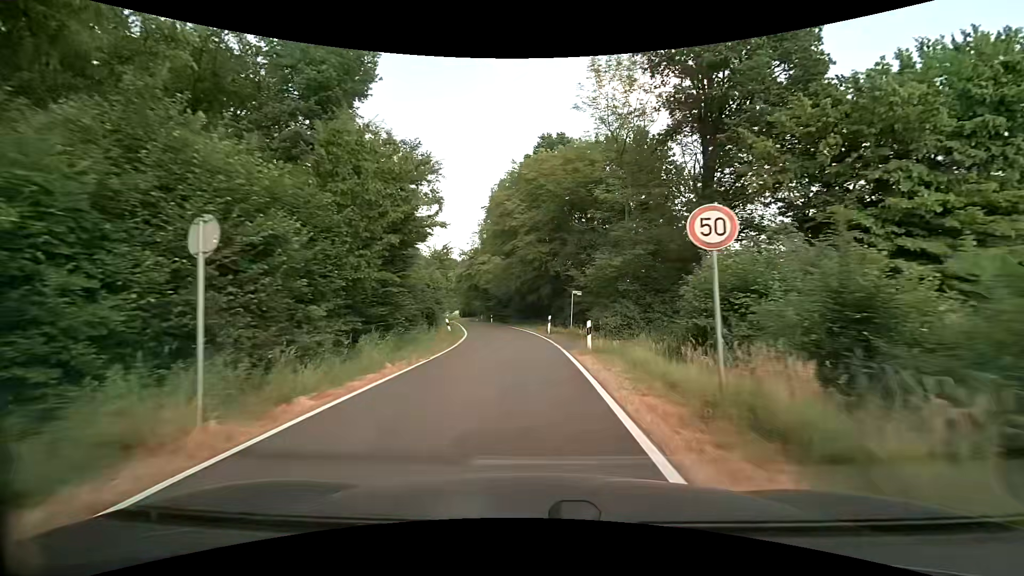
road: unclassified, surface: asphalt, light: Day
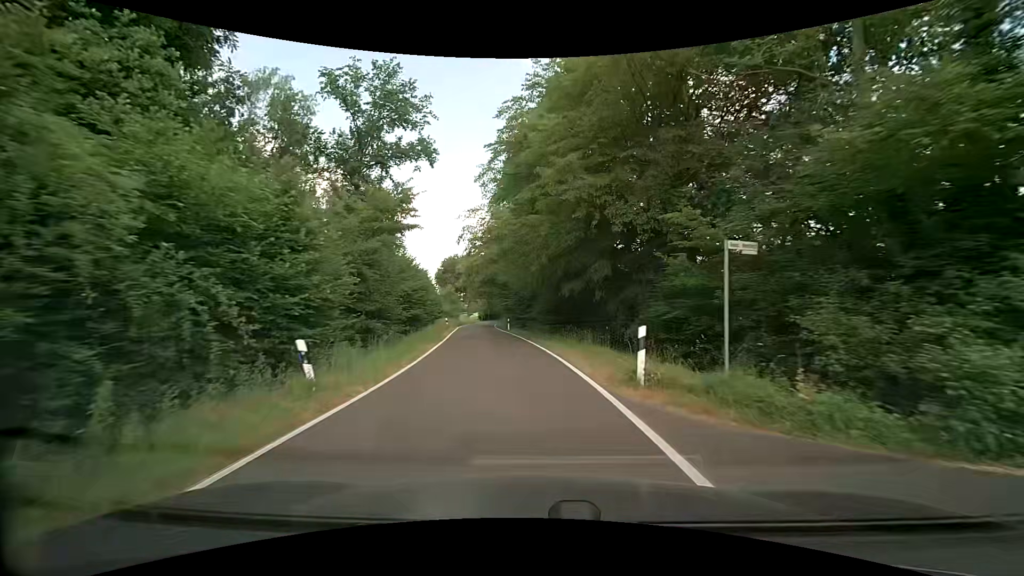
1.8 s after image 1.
(-0.2, +21.2) m; -3°
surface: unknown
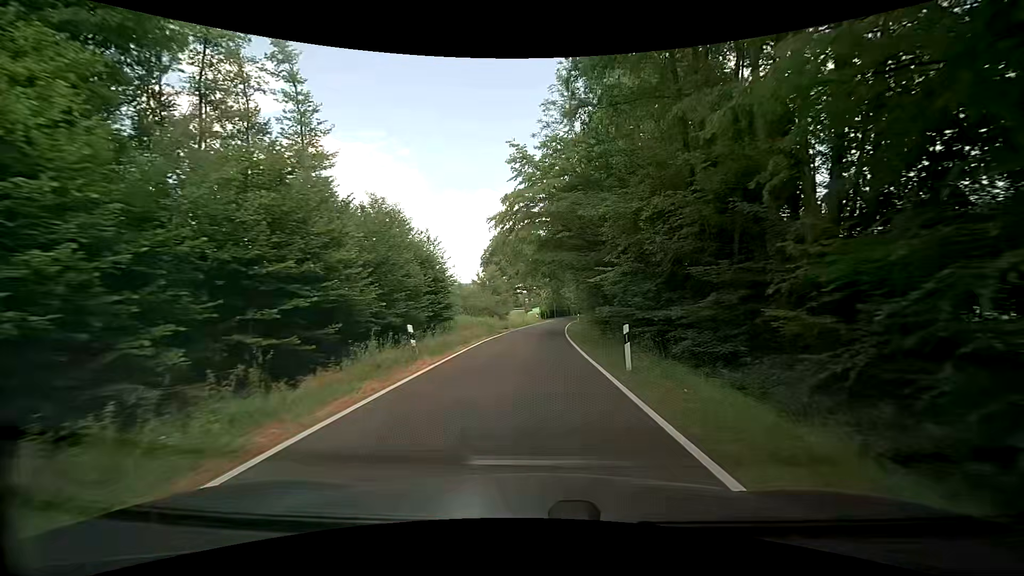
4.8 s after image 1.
(-2.7, +35.0) m; -7°
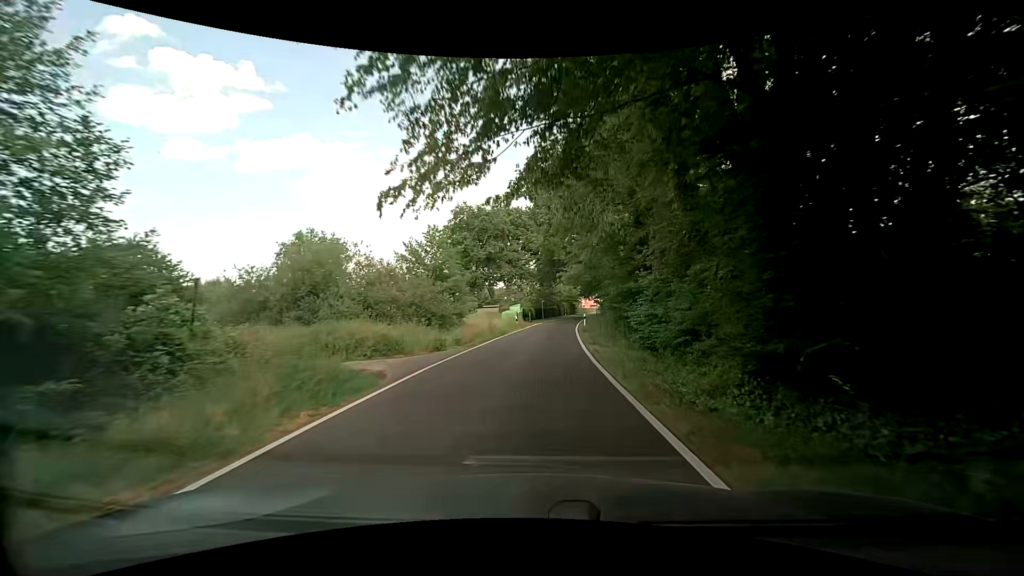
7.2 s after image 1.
(0.0, +28.1) m; +1°
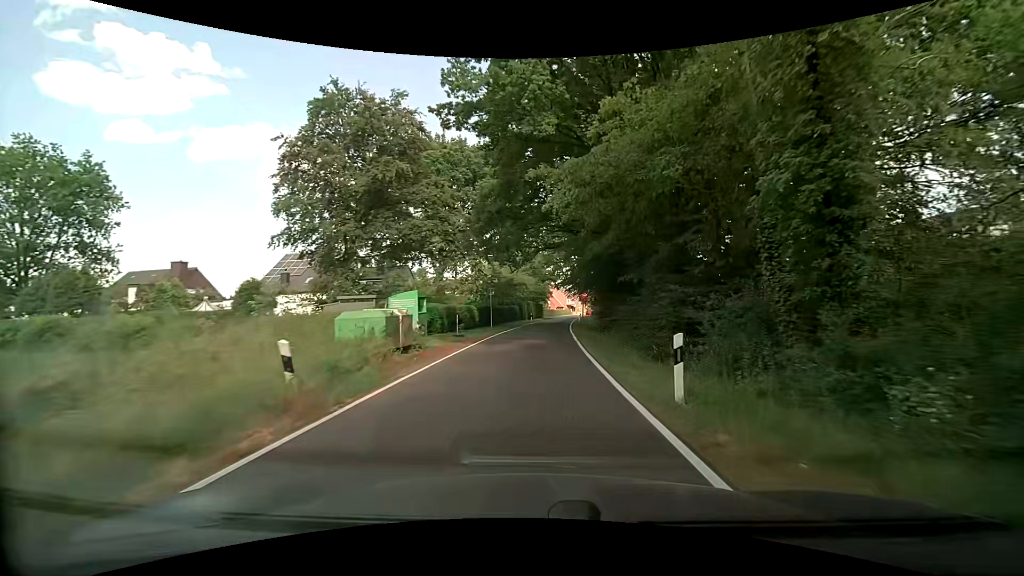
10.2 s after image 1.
(+1.5, +34.9) m; +5°
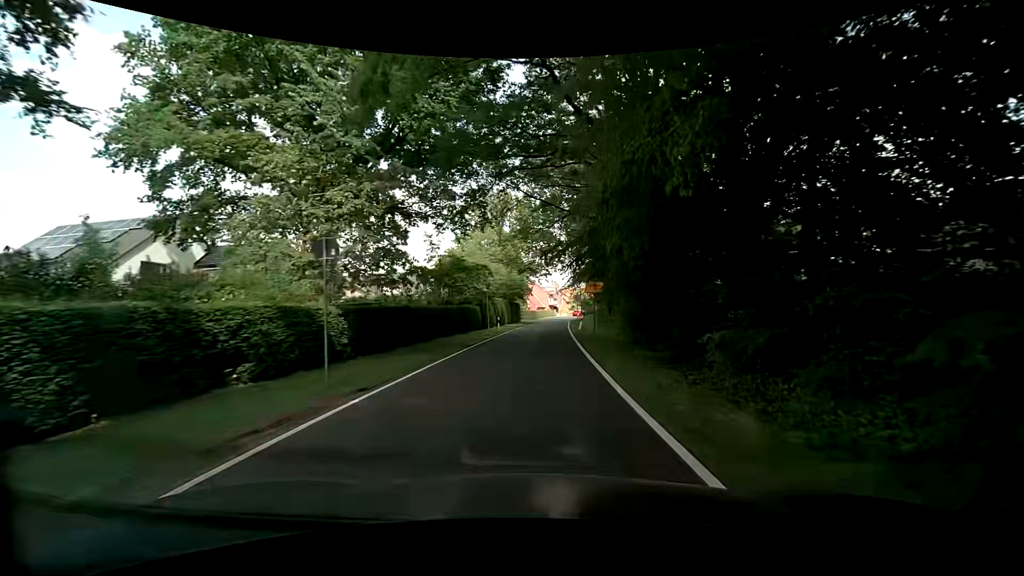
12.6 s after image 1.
(+0.7, +26.0) m; +2°
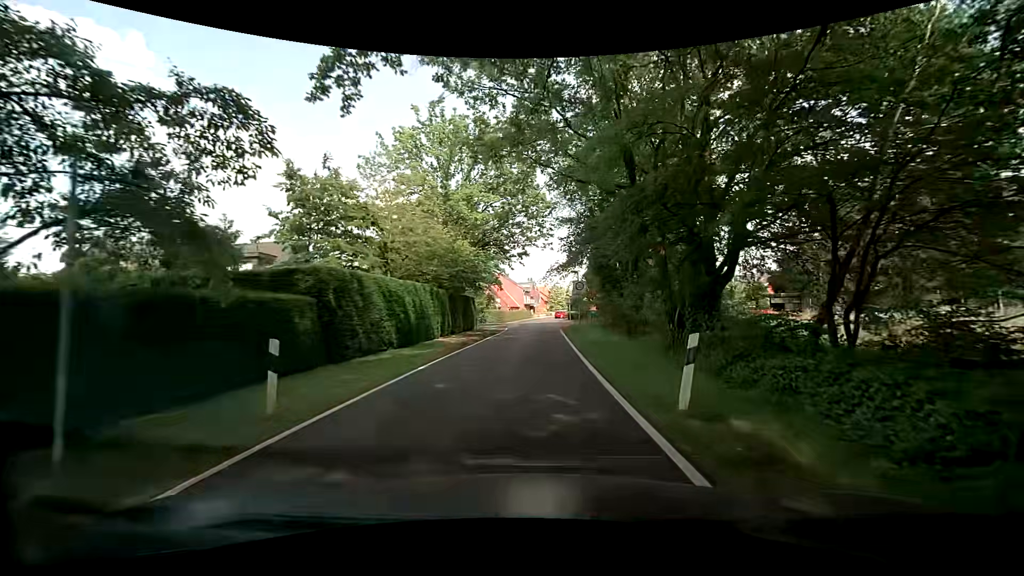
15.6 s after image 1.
(+0.5, +28.7) m; +3°
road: residential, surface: asphalt
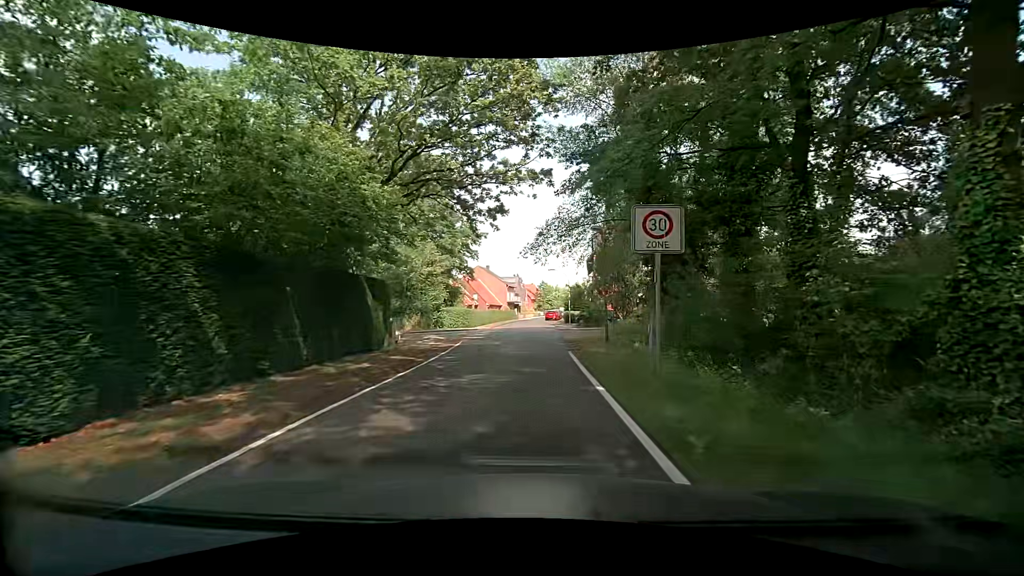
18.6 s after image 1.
(+0.4, +21.6) m; +3°
